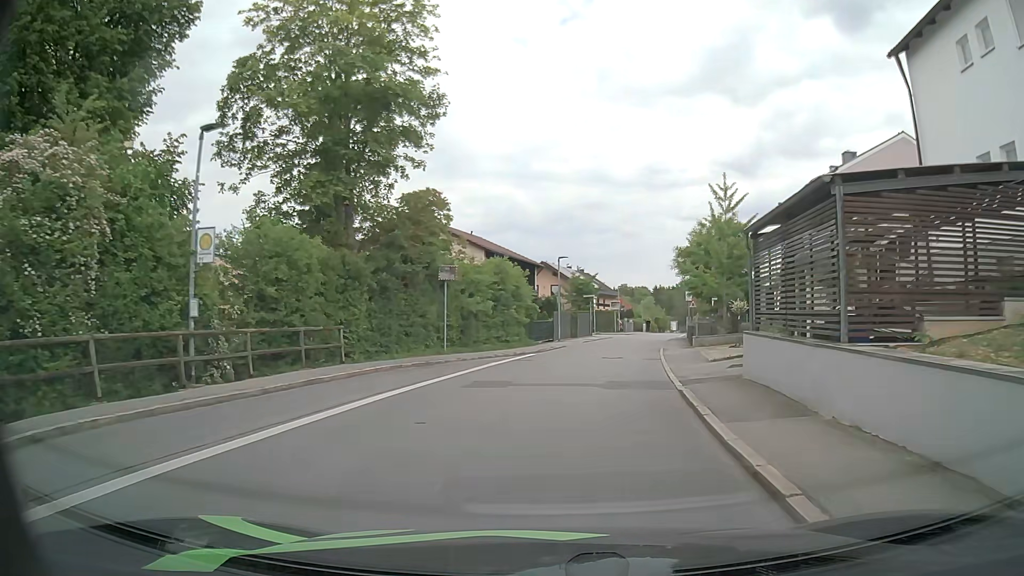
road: residential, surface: asphalt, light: Day
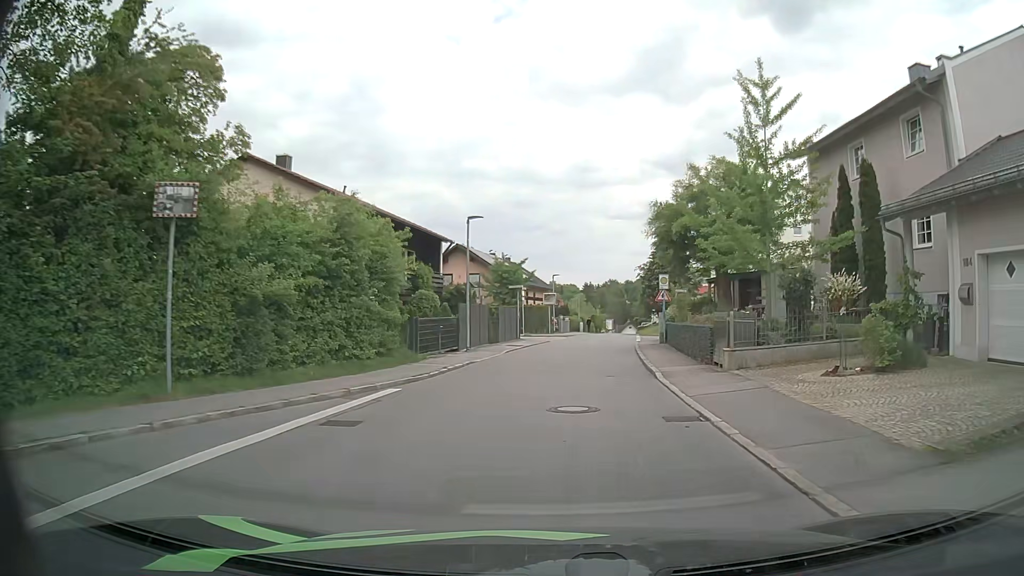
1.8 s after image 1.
(+0.7, +15.2) m; +6°
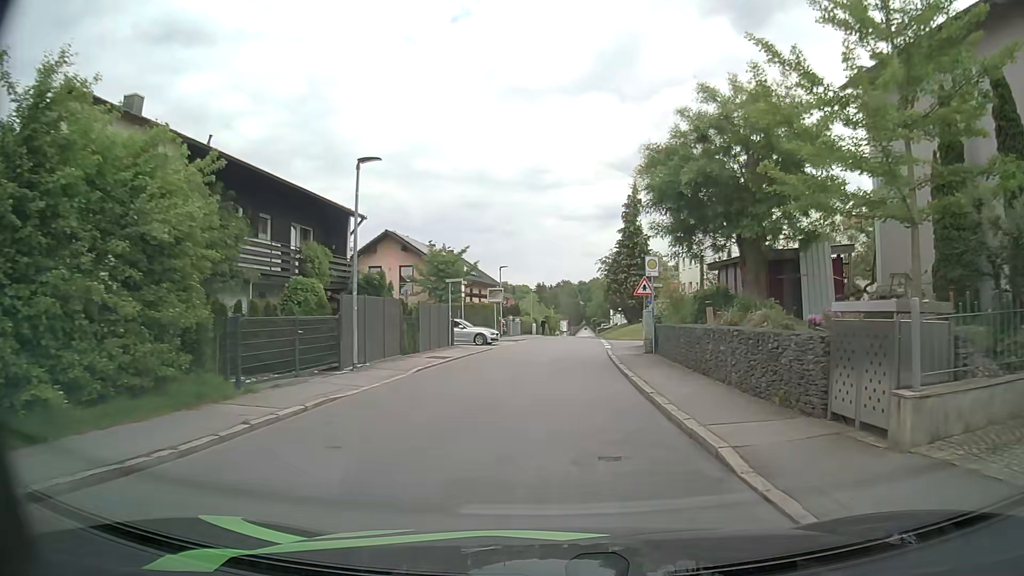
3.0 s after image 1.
(+0.3, +9.5) m; +4°
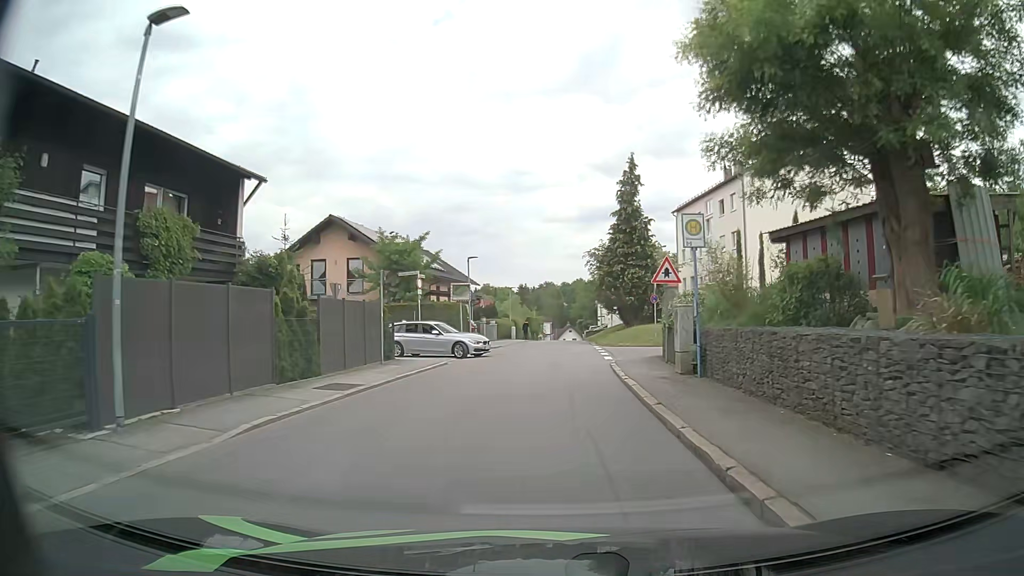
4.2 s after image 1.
(+0.1, +9.0) m; +1°
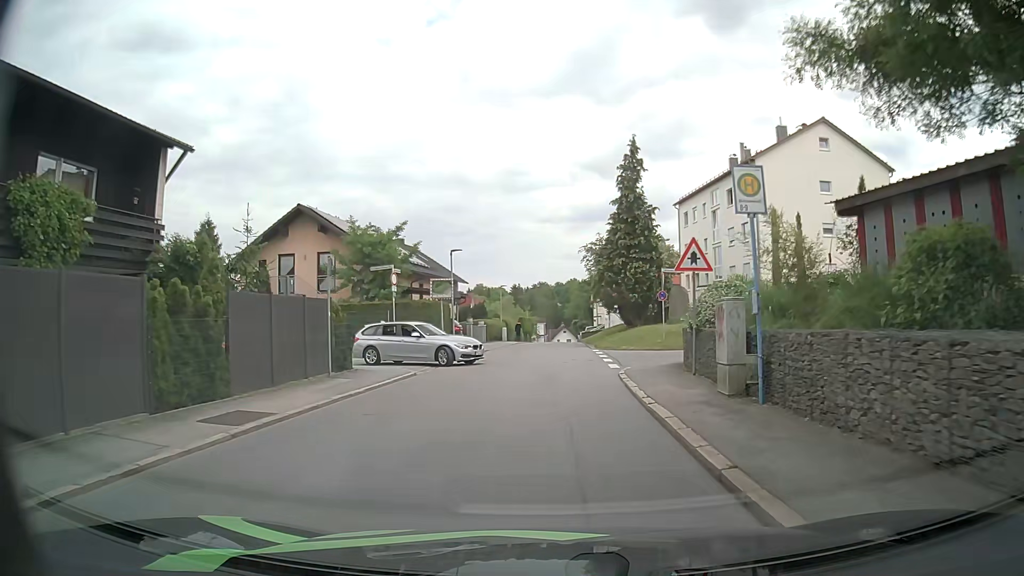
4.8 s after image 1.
(0.0, +4.3) m; +1°
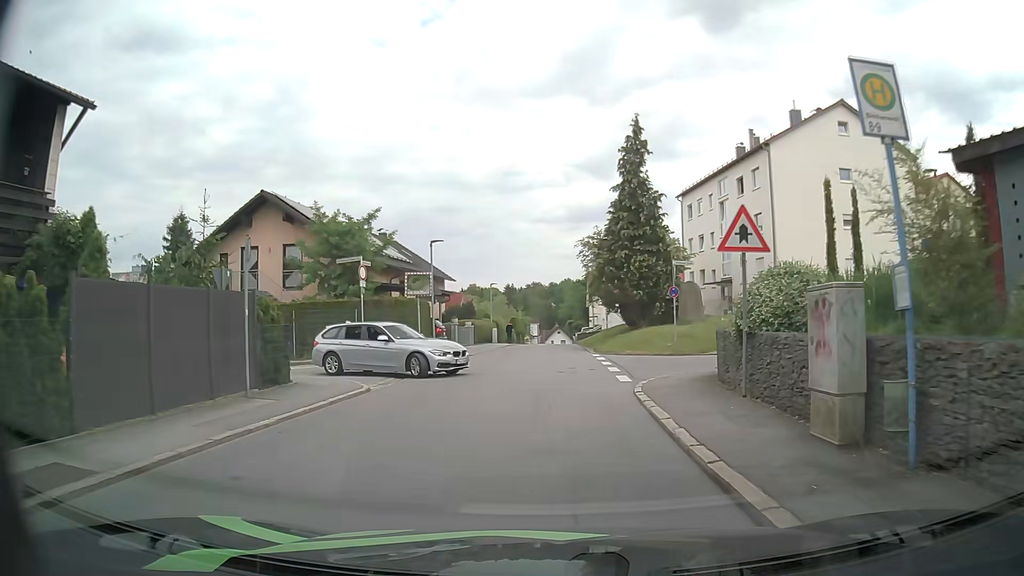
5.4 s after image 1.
(0.0, +4.1) m; 0°
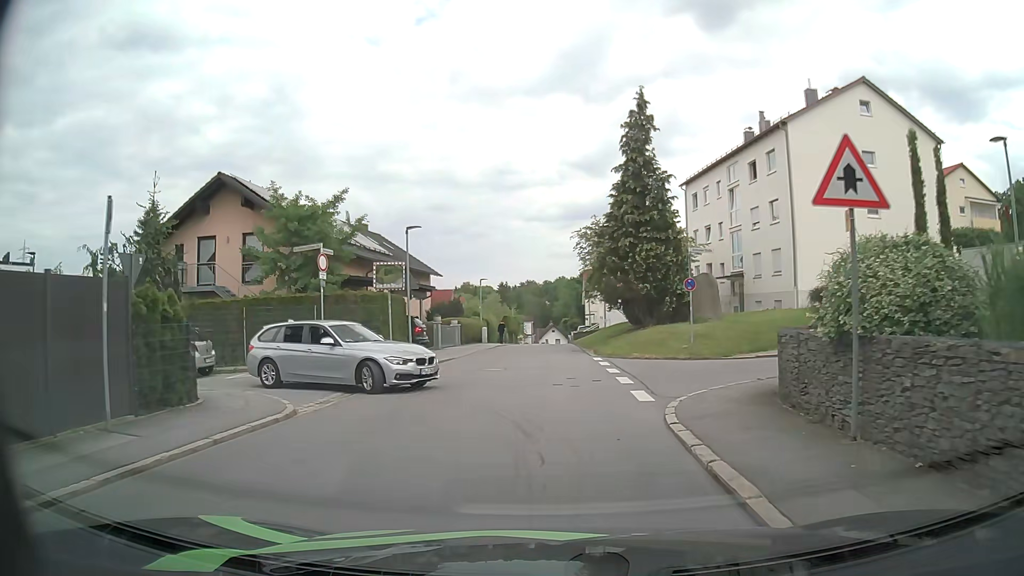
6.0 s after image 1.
(+0.1, +4.0) m; +2°
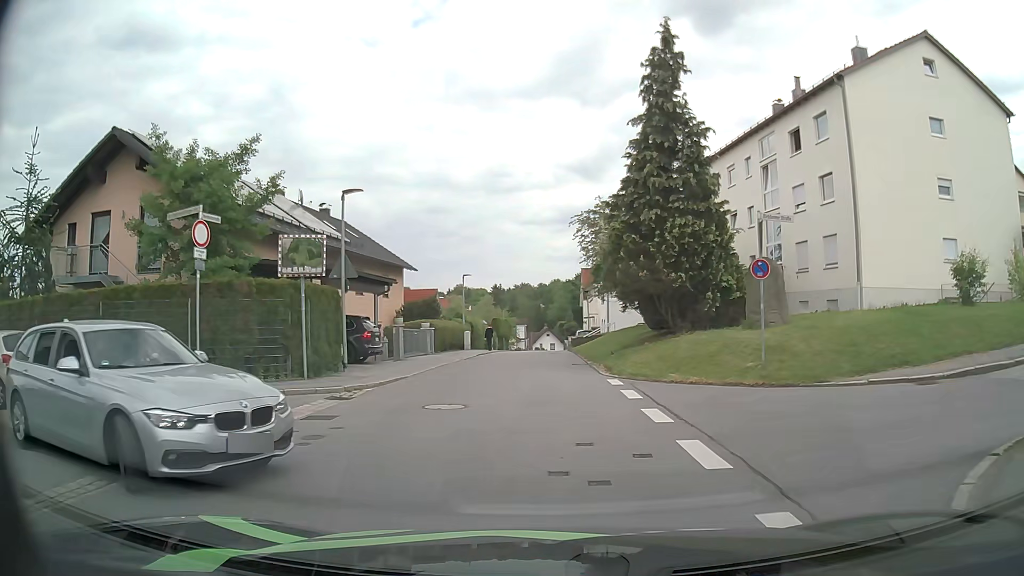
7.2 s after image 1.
(0.0, +8.0) m; 0°
